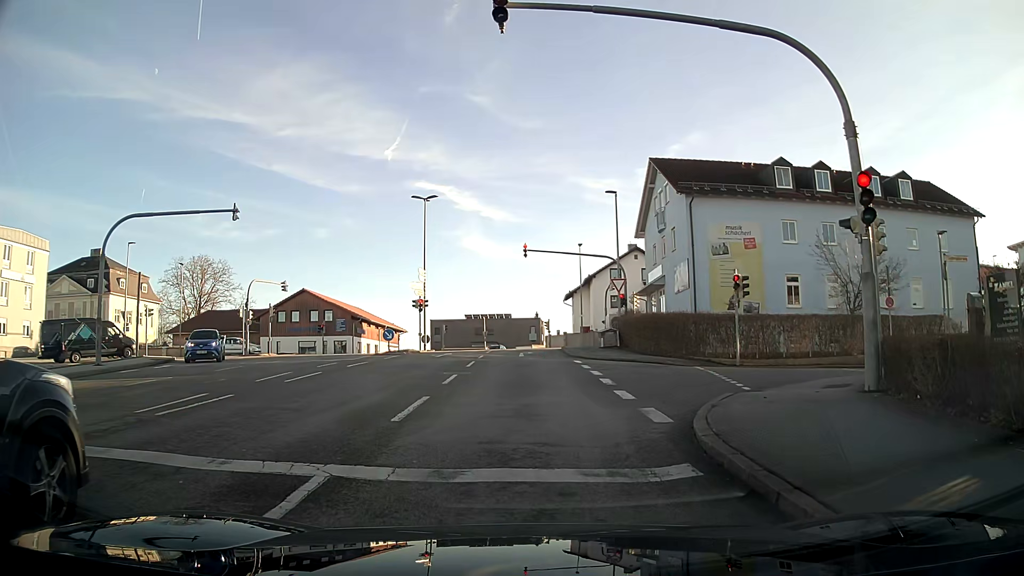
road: tertiary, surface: asphalt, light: Day
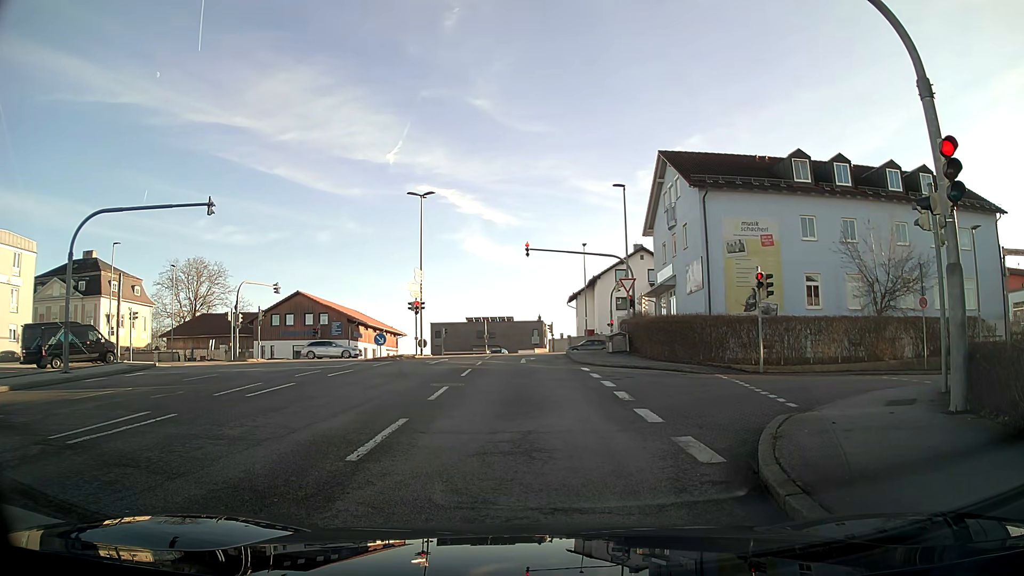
(0.0, +2.2) m; +1°
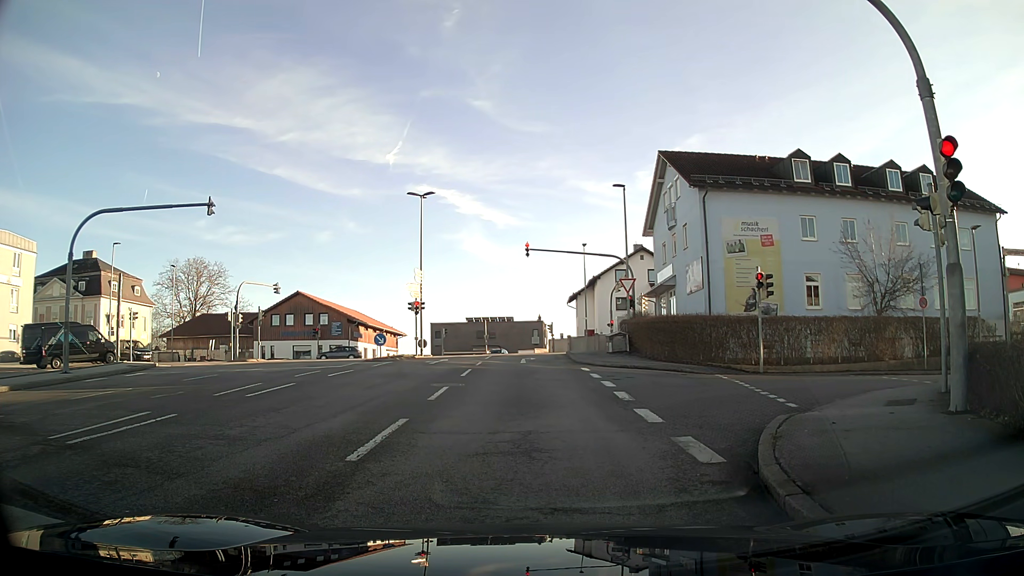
(0.0, 0.0) m; 0°
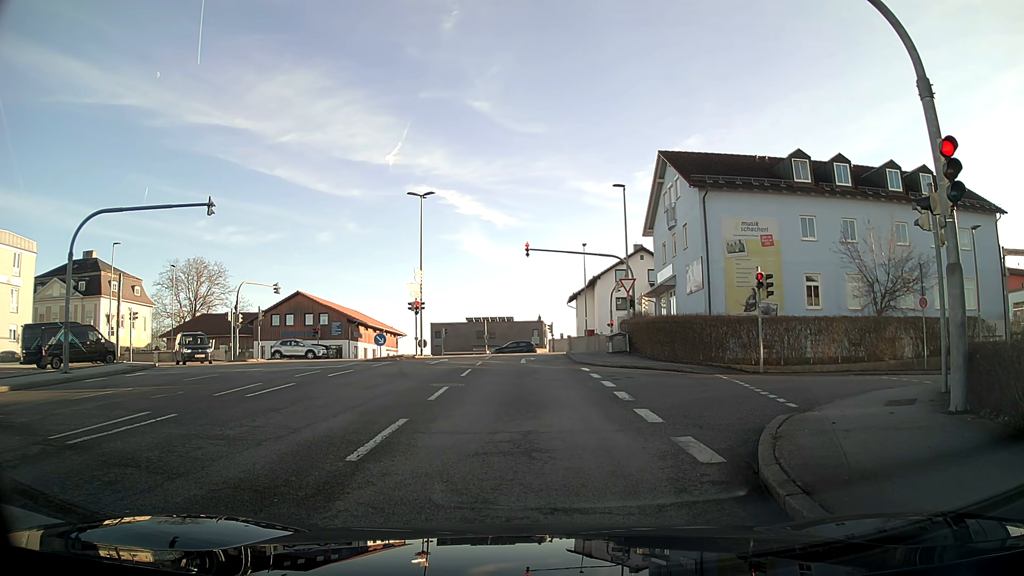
(0.0, 0.0) m; 0°
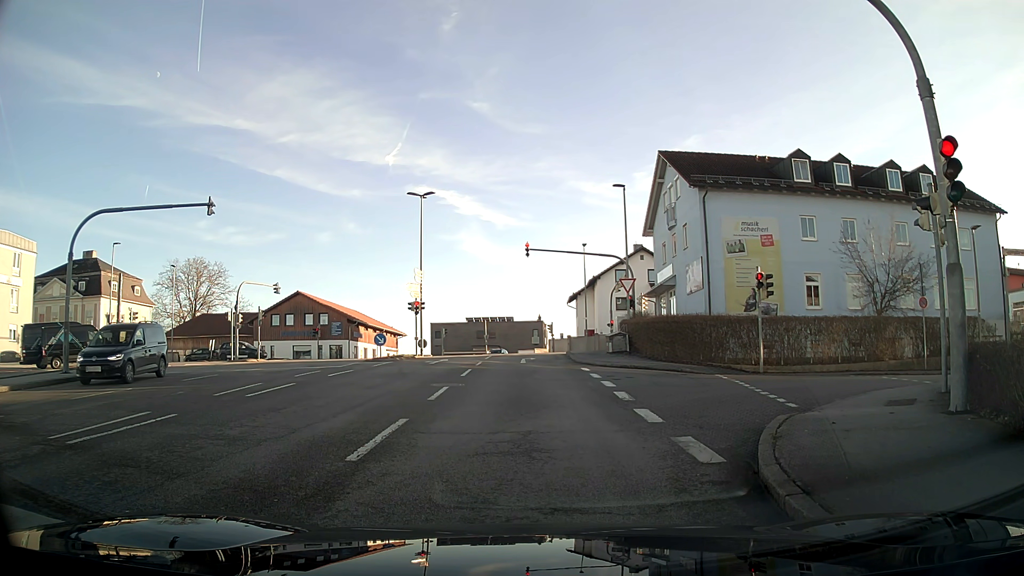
(0.0, 0.0) m; 0°
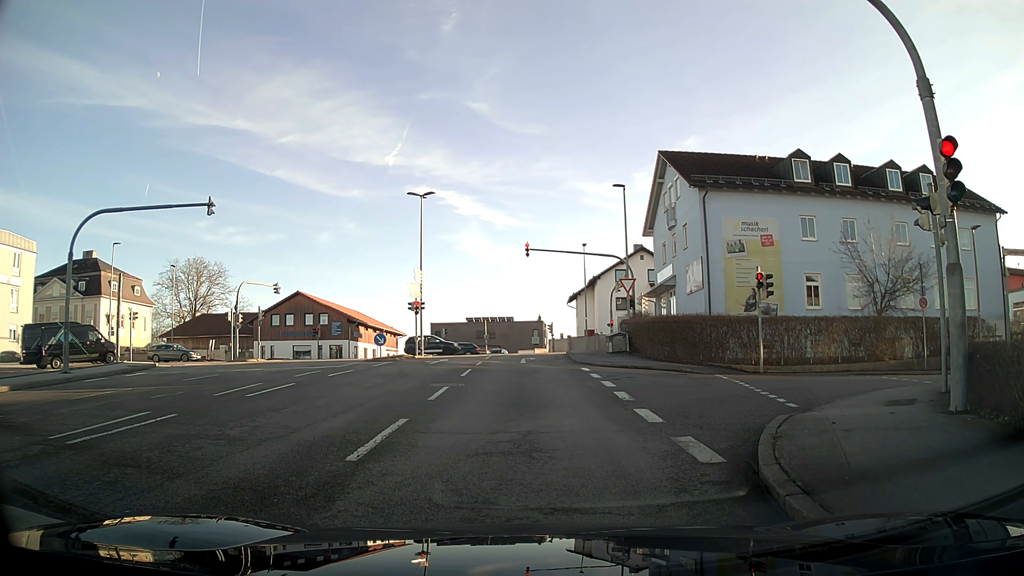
(0.0, 0.0) m; 0°
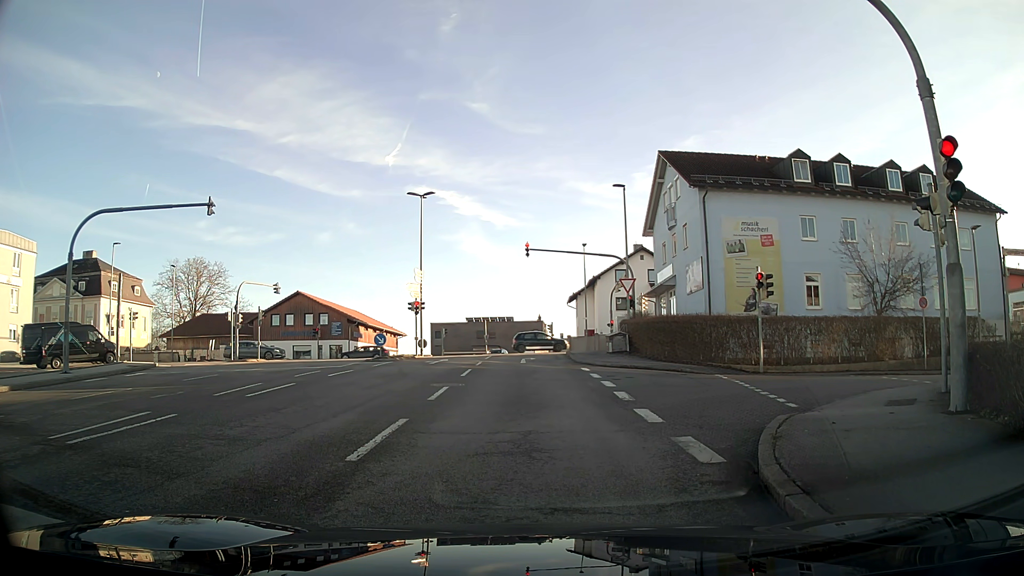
(0.0, 0.0) m; 0°
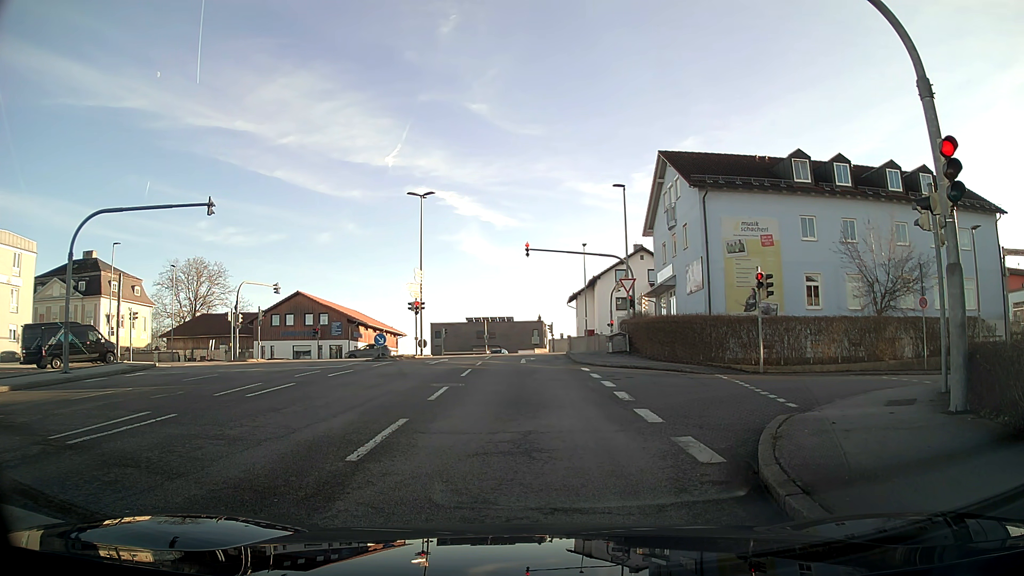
(0.0, 0.0) m; 0°
(0, +10) (-1, +20) (-1, +30) (-1, +40) (+6, +47) (+16, +48) (+26, +49) (+36, +51) (+46, +52) (+56, +54) m
